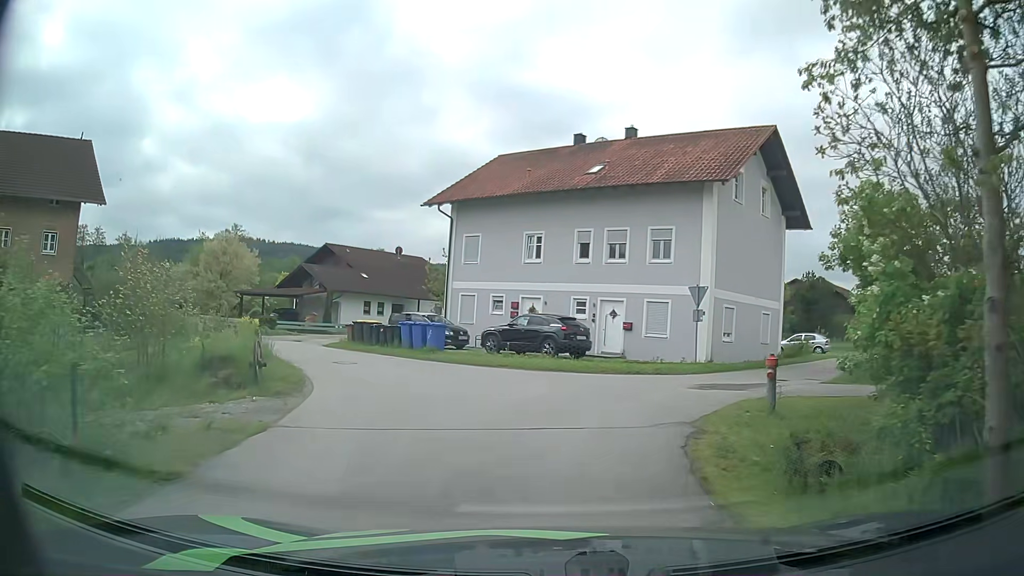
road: unclassified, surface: asphalt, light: Day
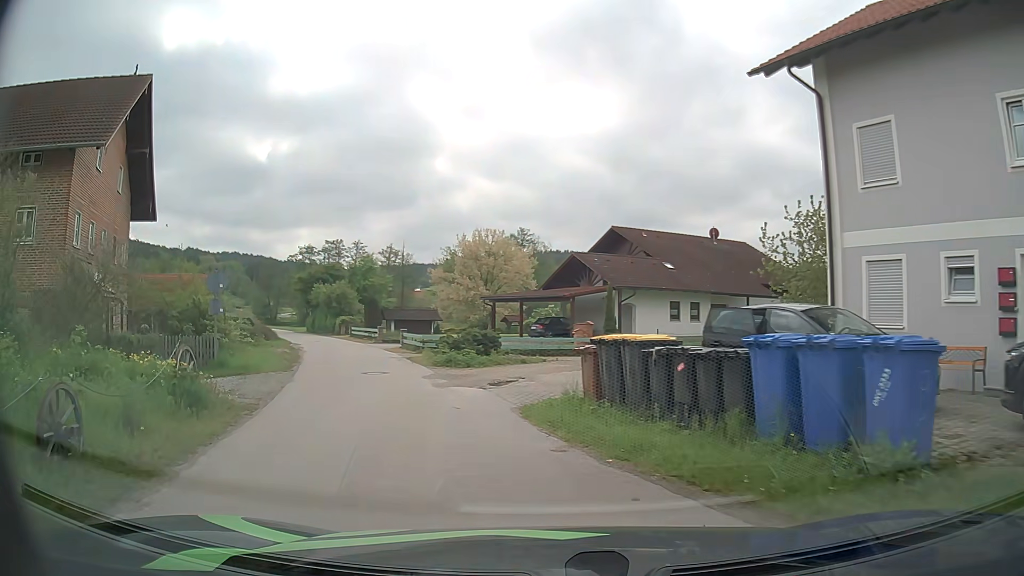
(-3.4, +18.1) m; -27°
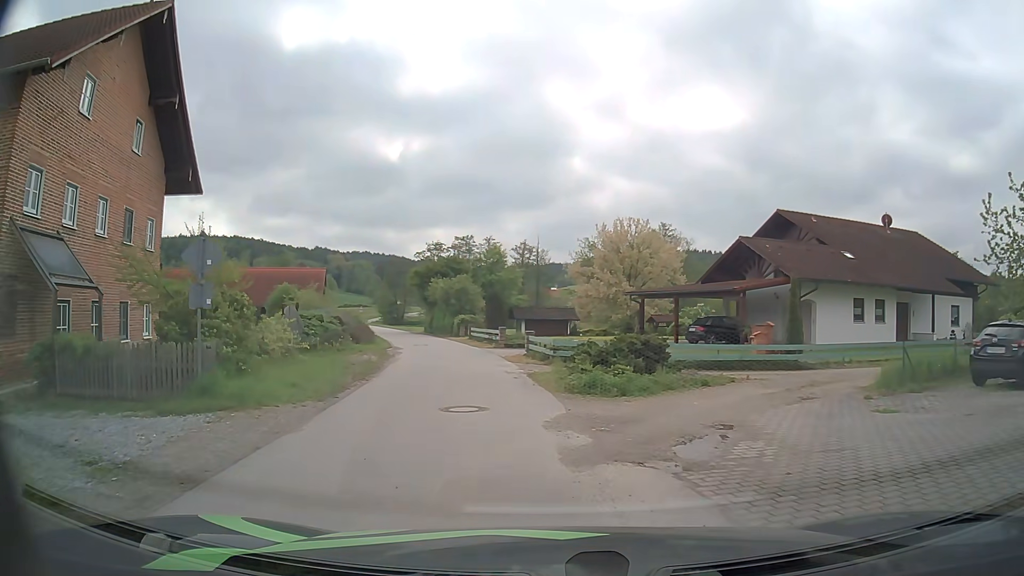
(-0.9, +7.7) m; -11°
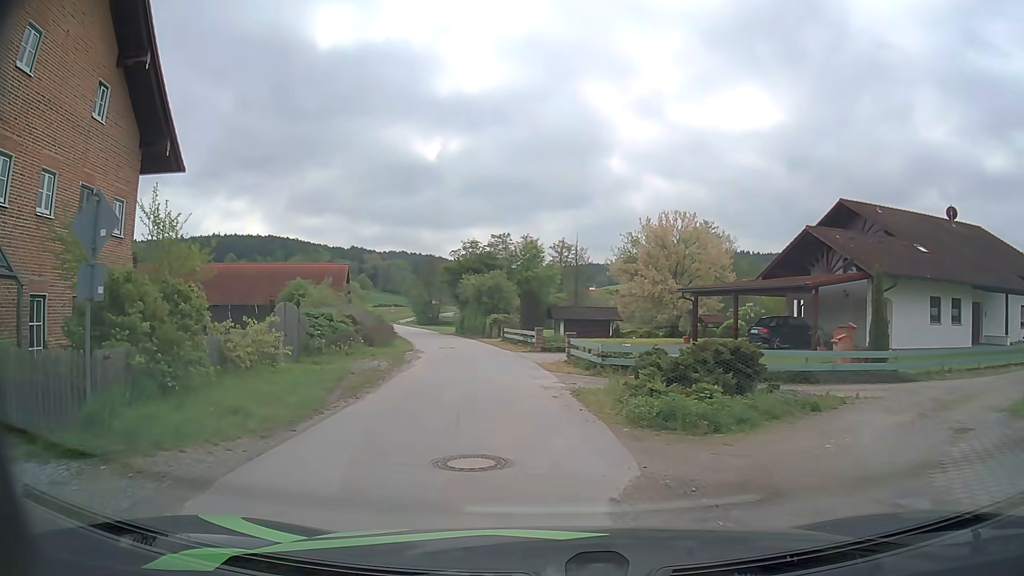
(-0.1, +4.1) m; -4°
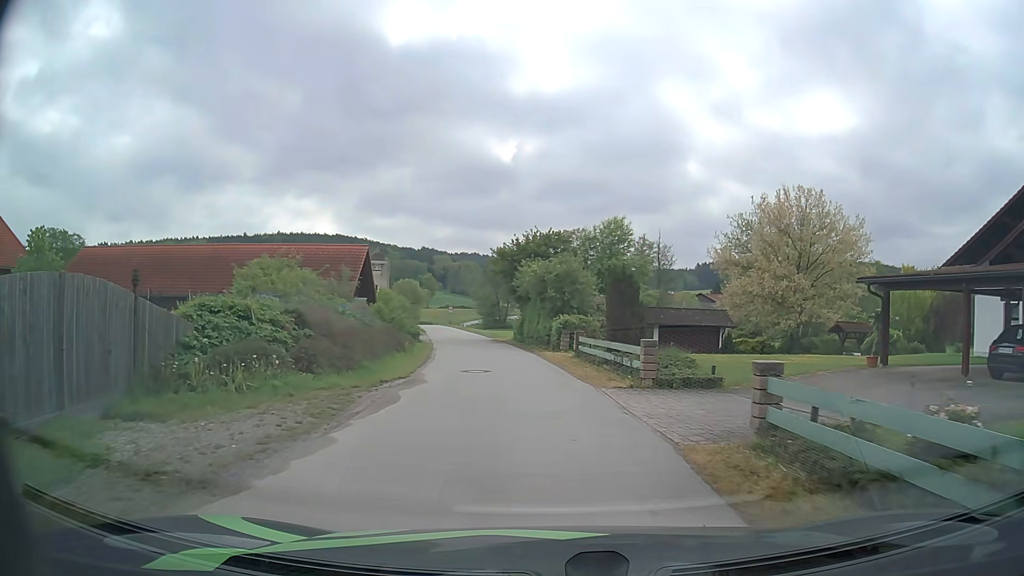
(-0.6, +13.7) m; -6°
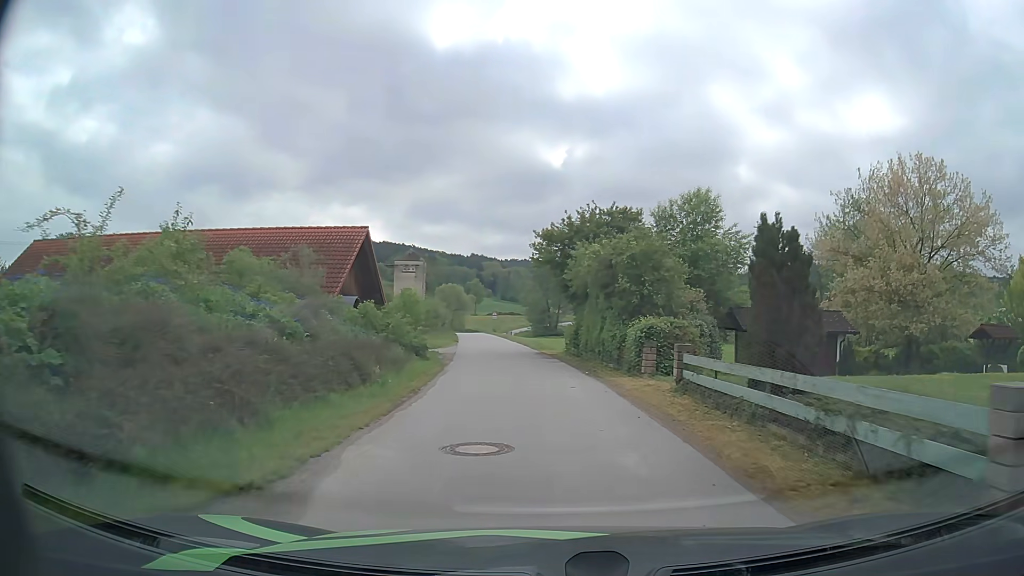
(-0.4, +10.2) m; -5°
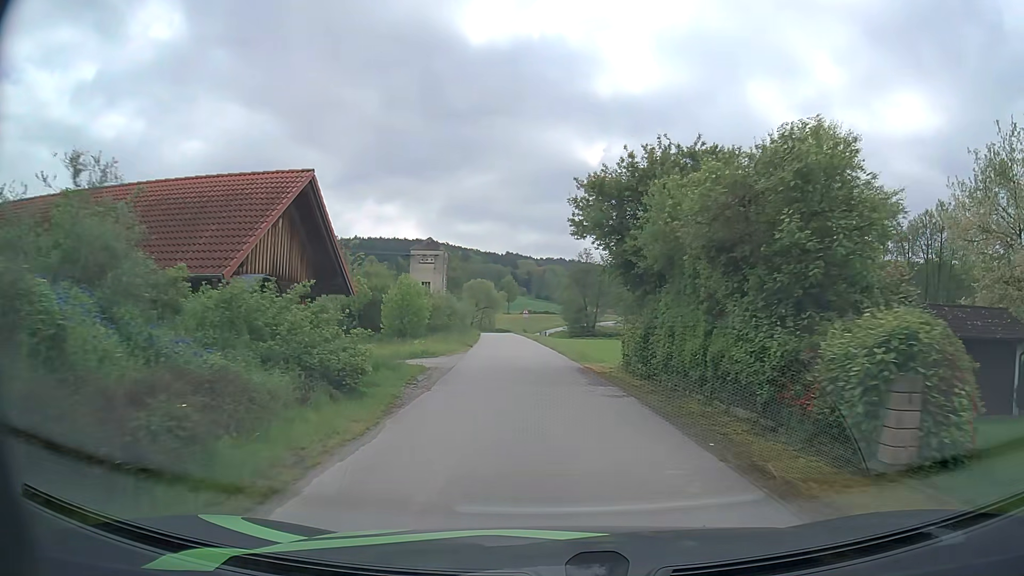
(-0.2, +11.0) m; -3°
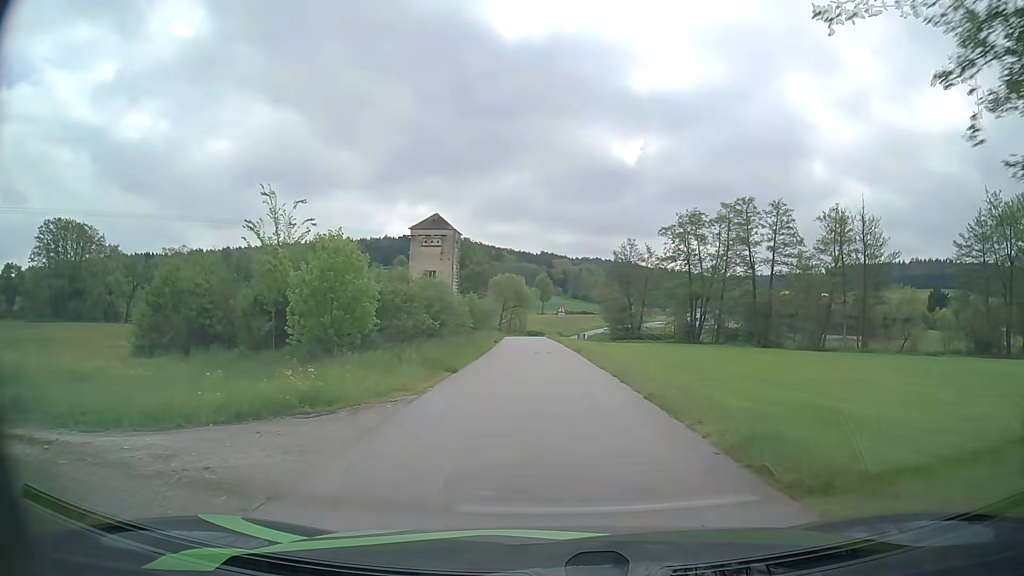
(-0.5, +17.5) m; -3°
(0, +10) (0, +20) (0, +30) (0, +40) (-1, +50) (-1, +60) (-1, +70) (-2, +80) (-1, +90) (0, +100) m
